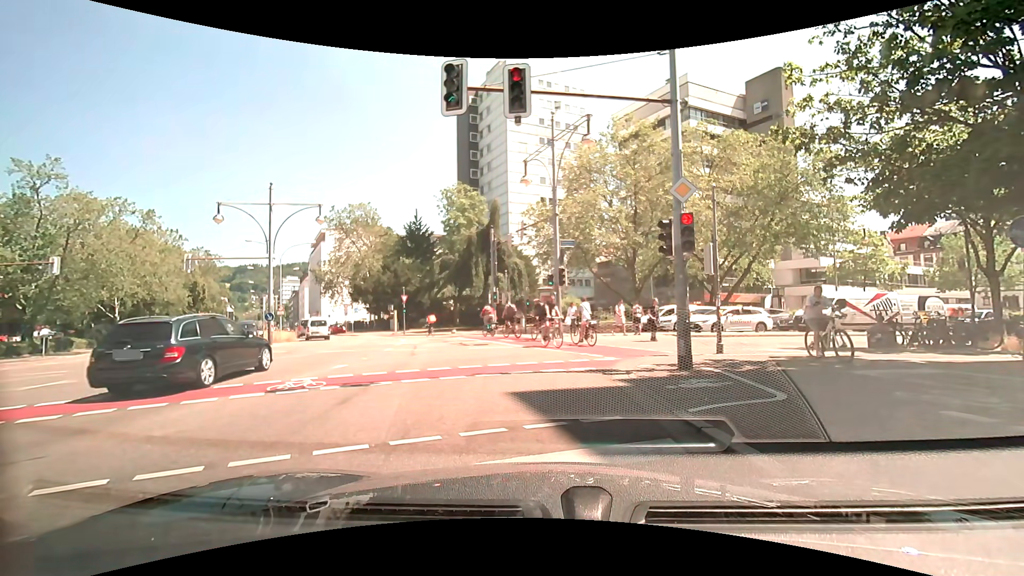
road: secondary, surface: asphalt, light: Day
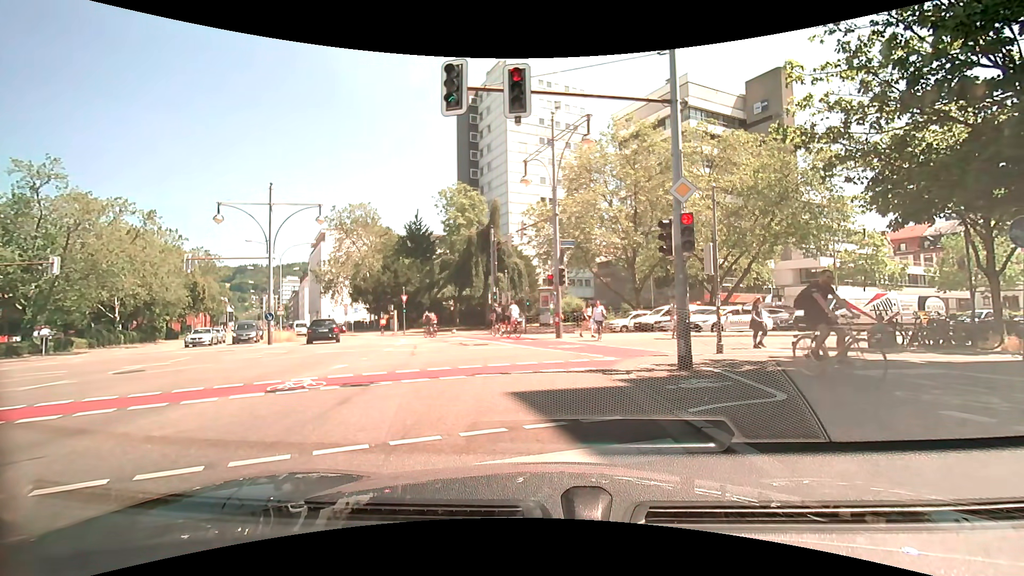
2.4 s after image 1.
(0.0, 0.0) m; 0°
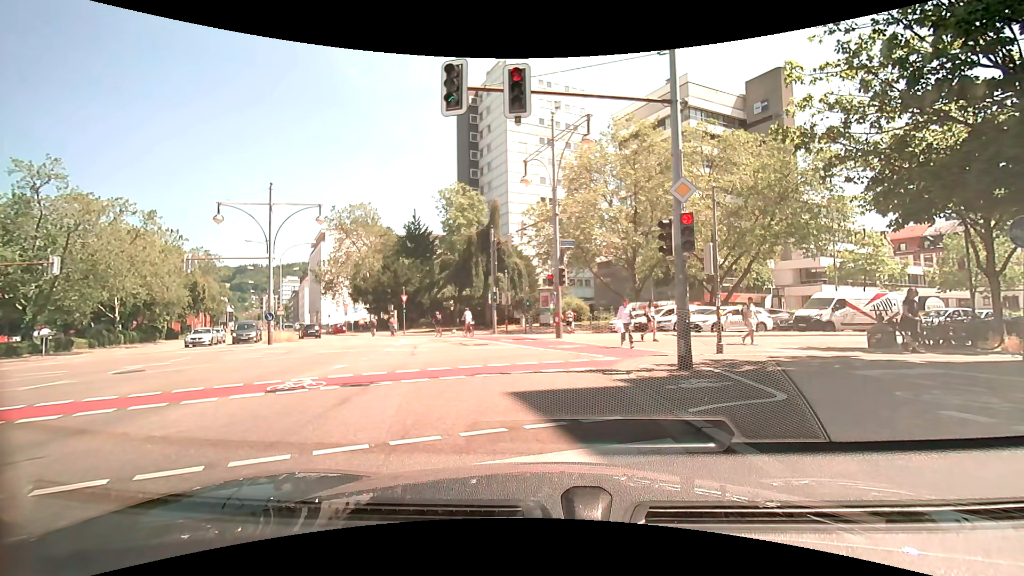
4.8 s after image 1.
(0.0, 0.0) m; 0°
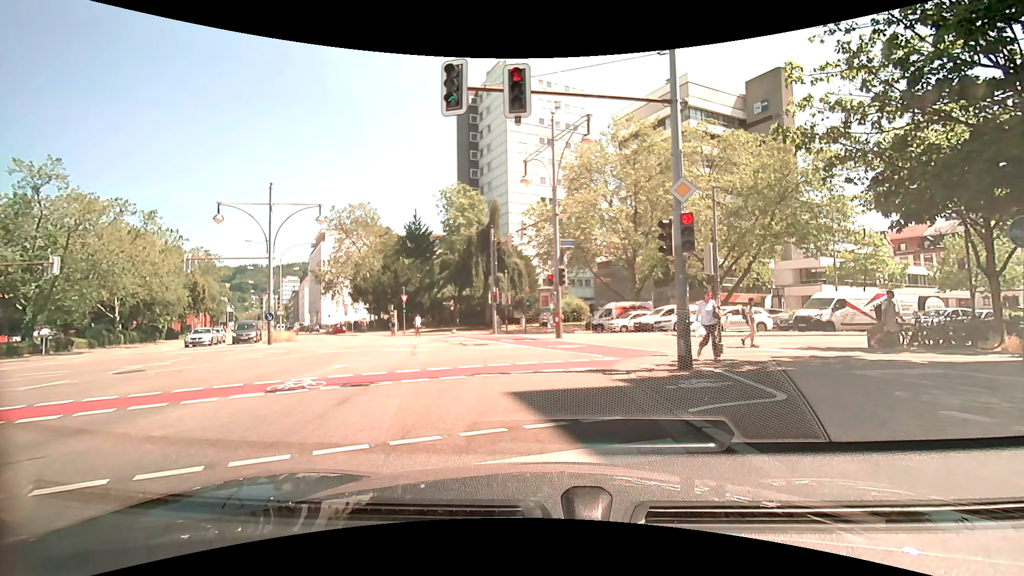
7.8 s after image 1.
(0.0, 0.0) m; 0°
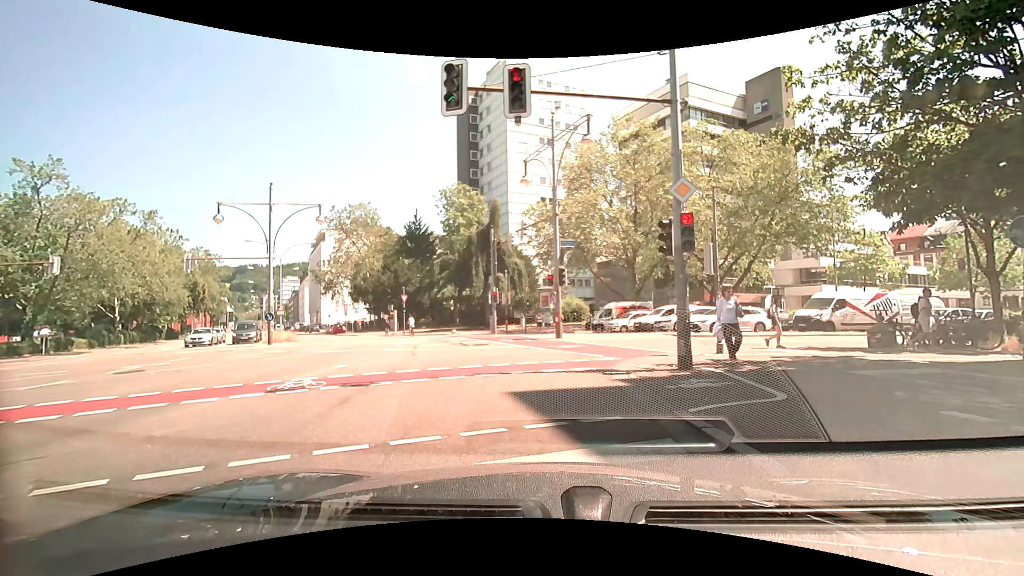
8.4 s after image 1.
(0.0, 0.0) m; 0°
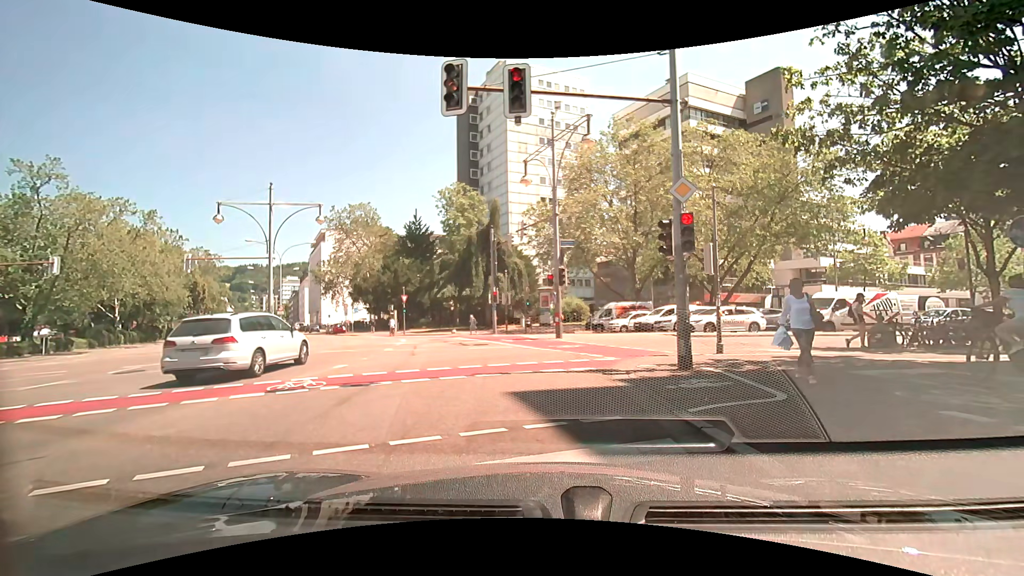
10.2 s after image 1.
(0.0, 0.0) m; 0°
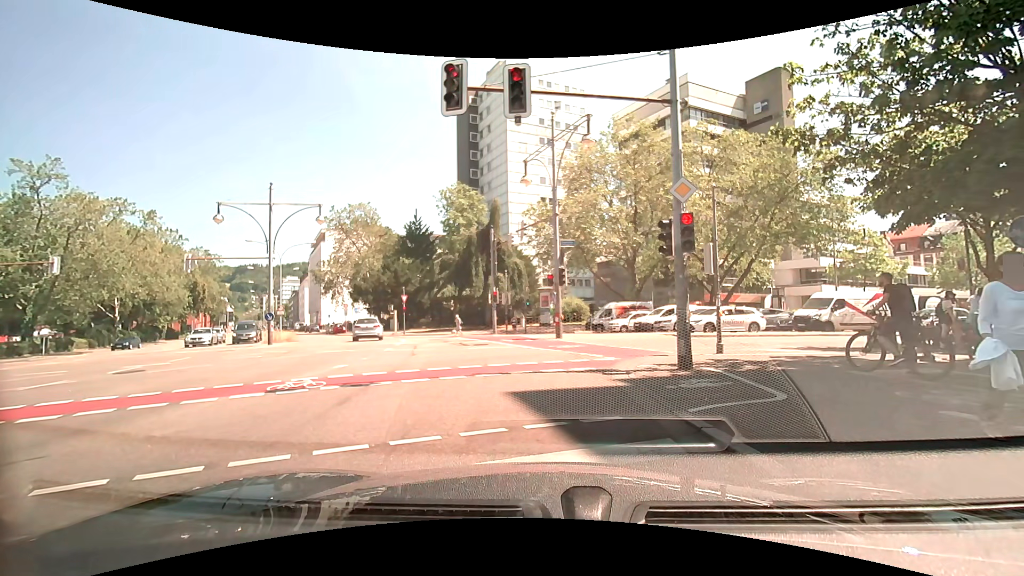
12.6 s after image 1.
(0.0, 0.0) m; 0°
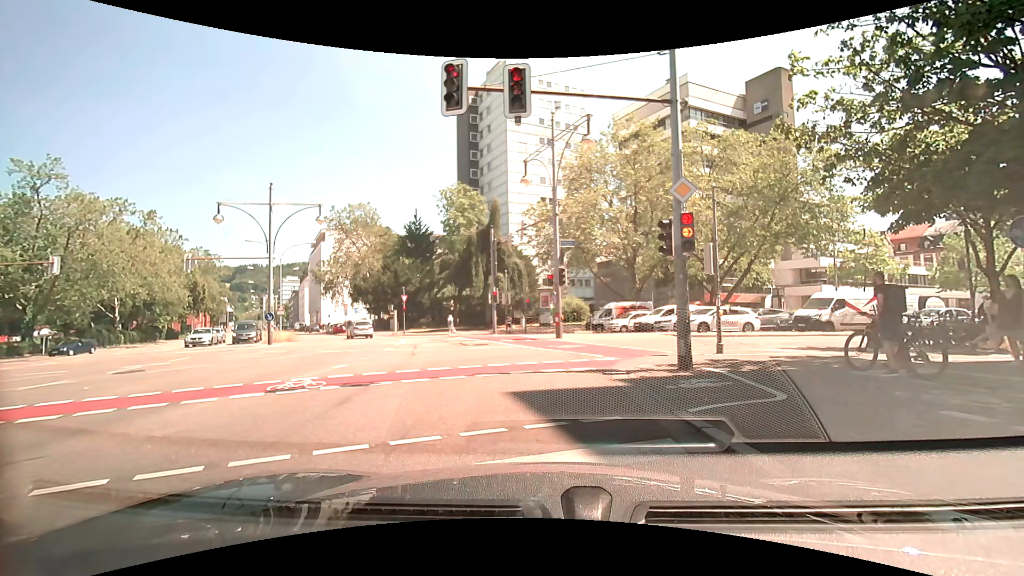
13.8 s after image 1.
(0.0, 0.0) m; 0°
